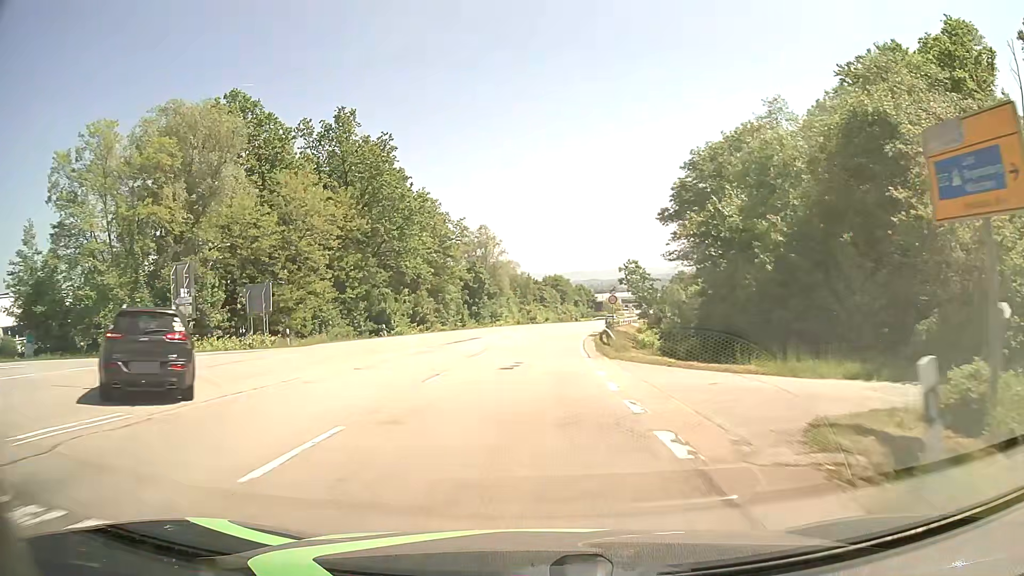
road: secondary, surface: asphalt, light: Day
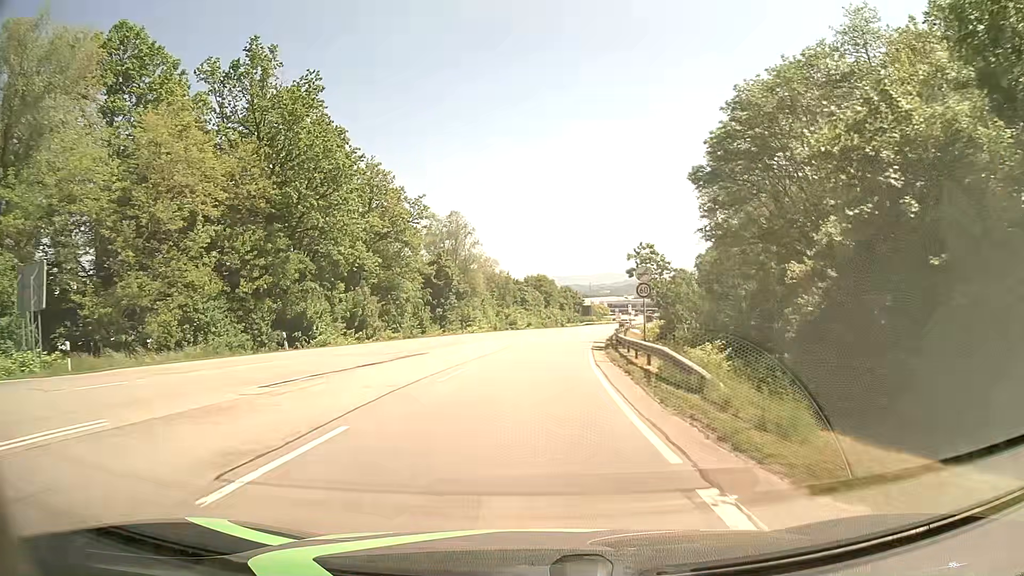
(+0.1, +18.3) m; +1°
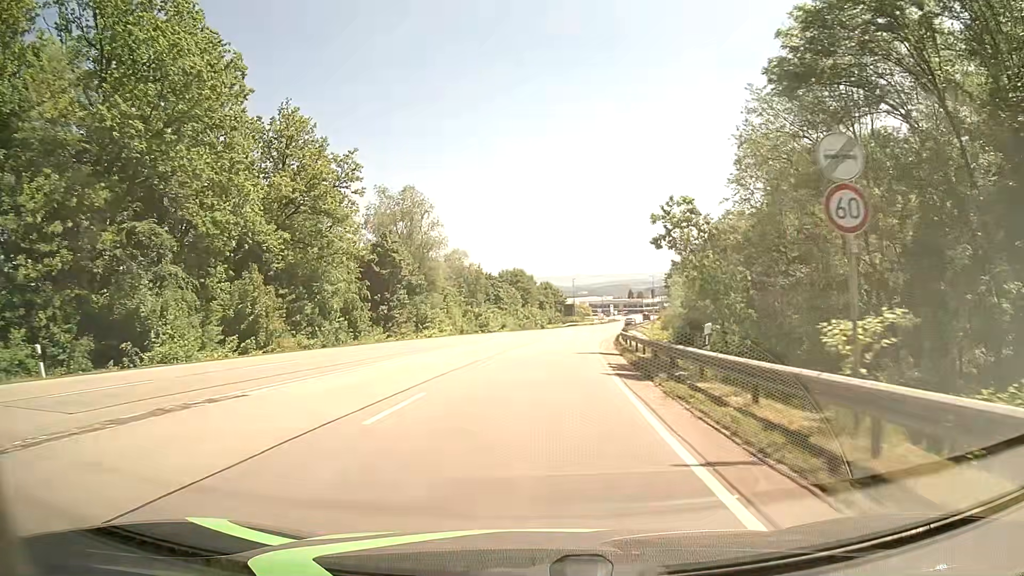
(+0.3, +18.3) m; +2°
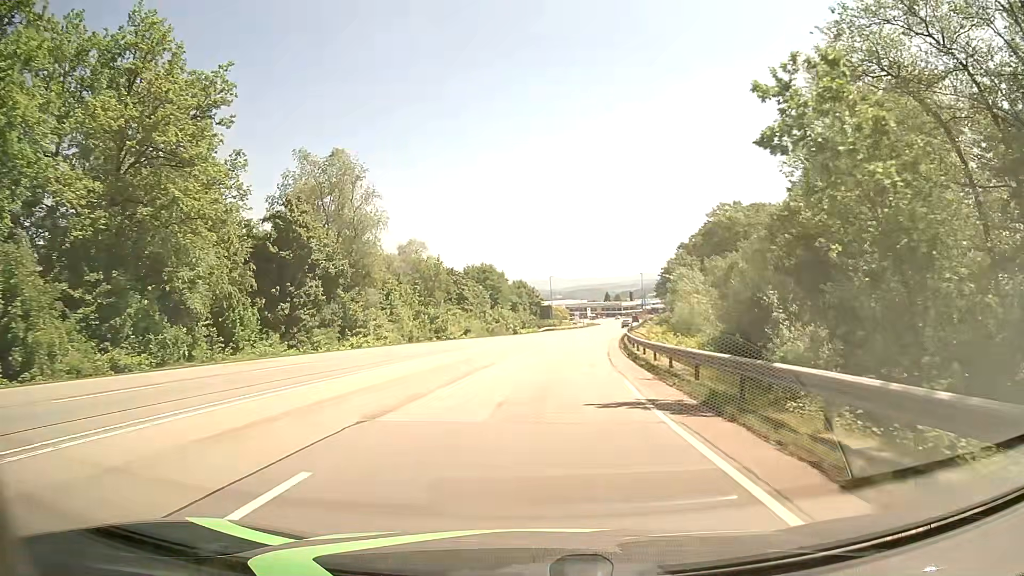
(+0.3, +18.2) m; +2°
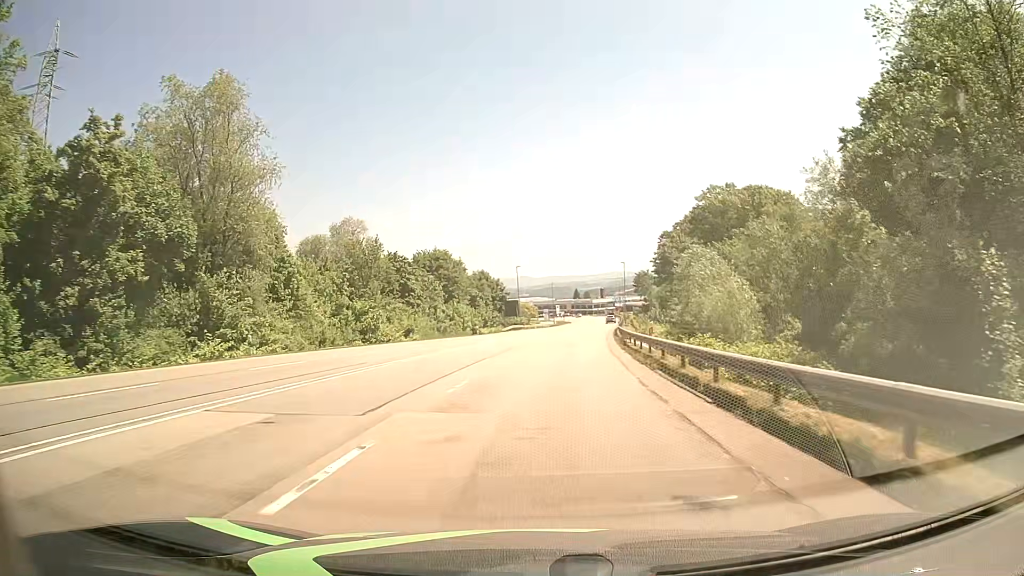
(+0.4, +18.2) m; +3°
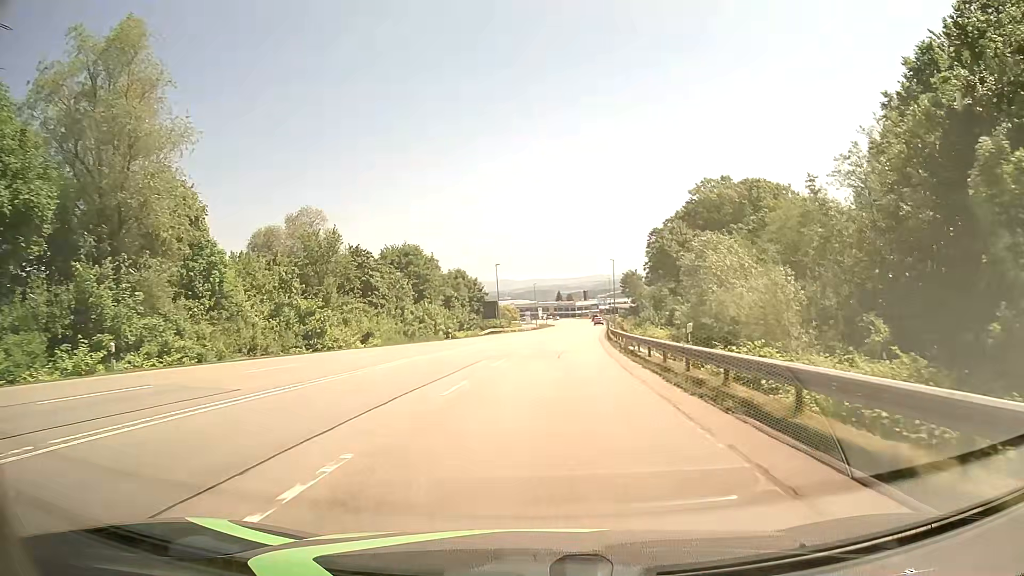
(+0.1, +9.1) m; +2°
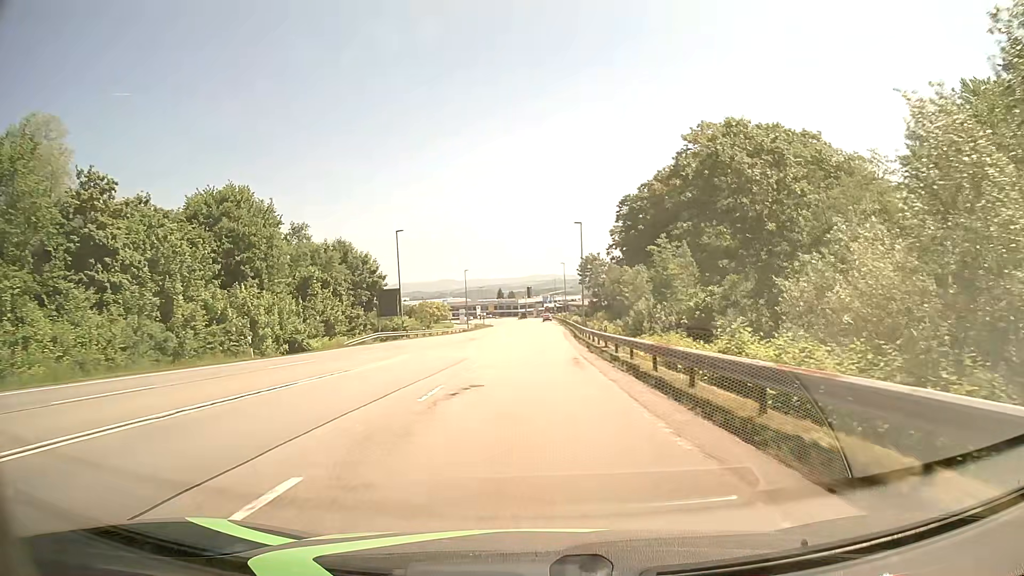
(+1.9, +36.4) m; +5°
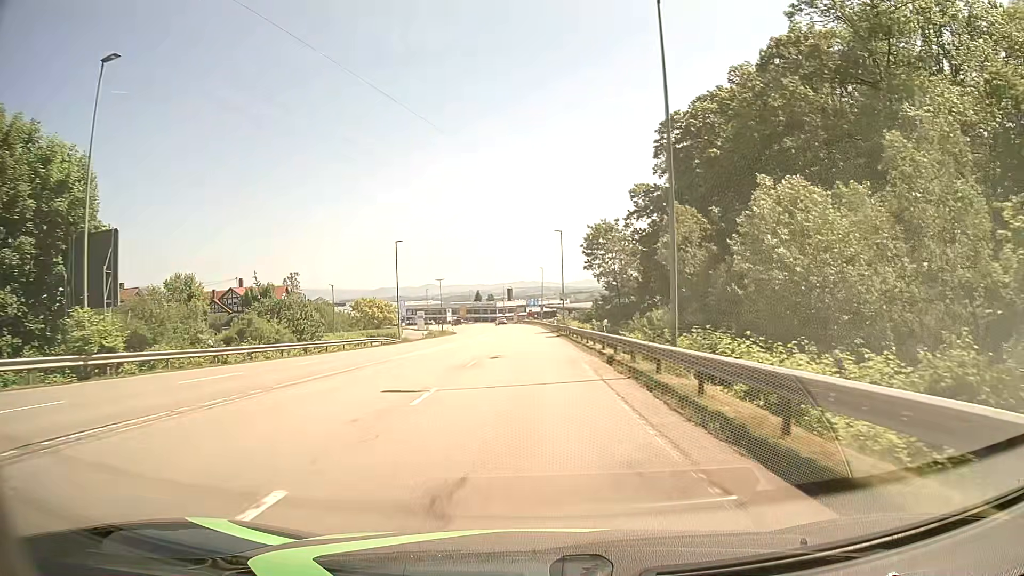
(+0.9, +45.6) m; +2°
(0, +10) (0, +20) (0, +30) (0, +40) (0, +50) (0, +60) (0, +70) (-1, +80) (-1, +90) (-1, +100) m
